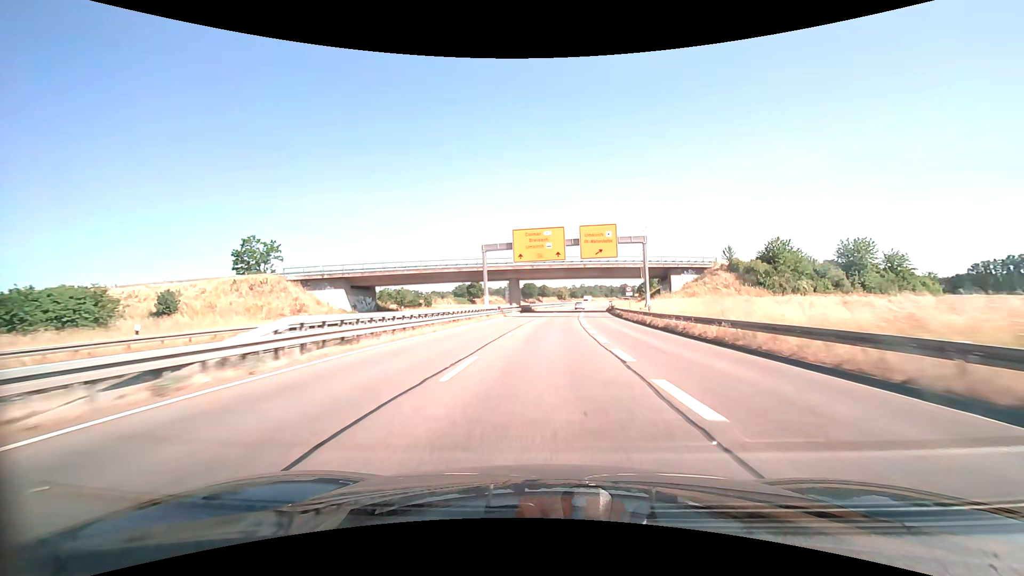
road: trunk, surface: asphalt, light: Day
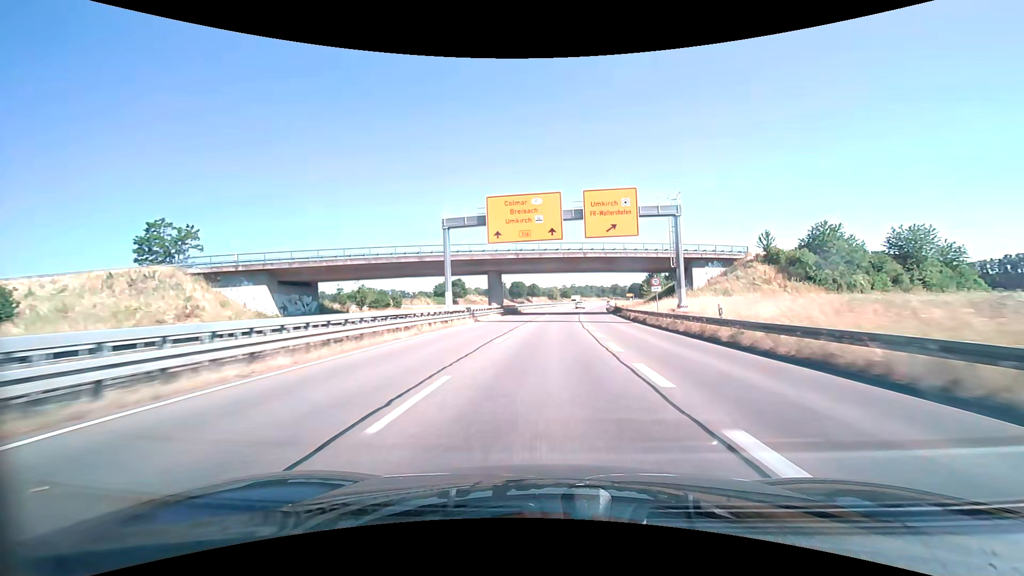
(+0.2, +15.6) m; +1°
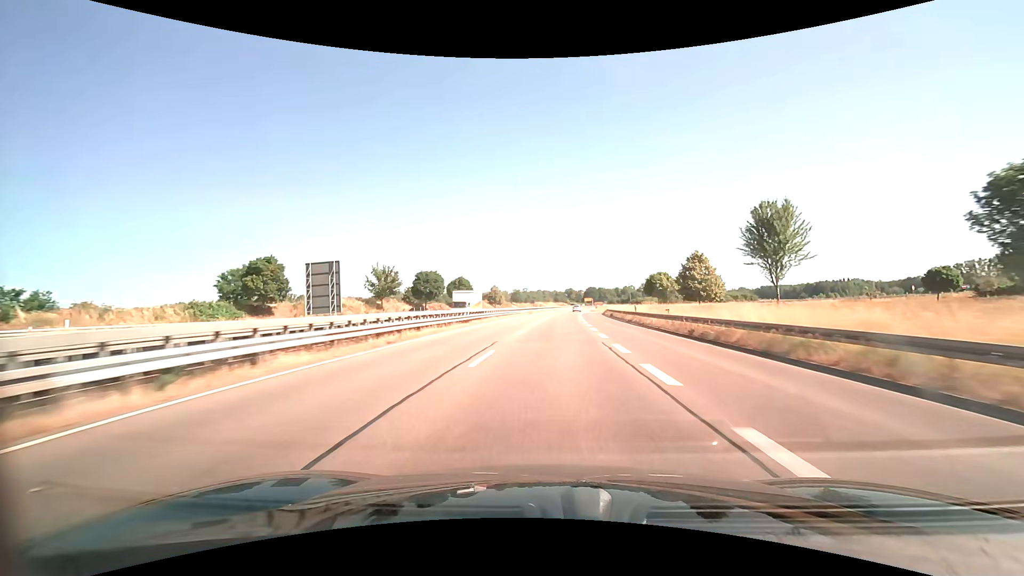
(+3.8, +78.0) m; +5°
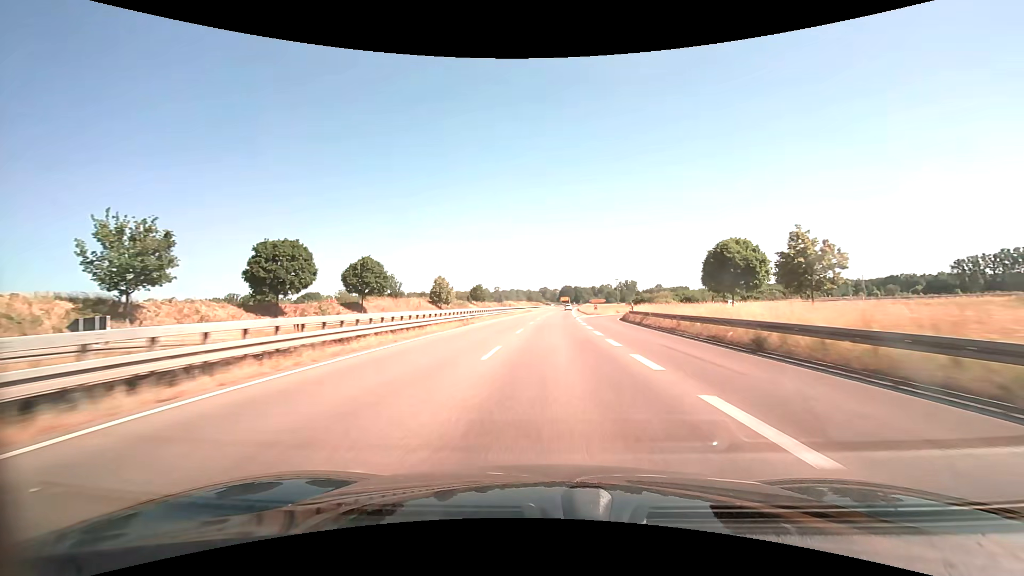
(+1.3, +46.8) m; +3°
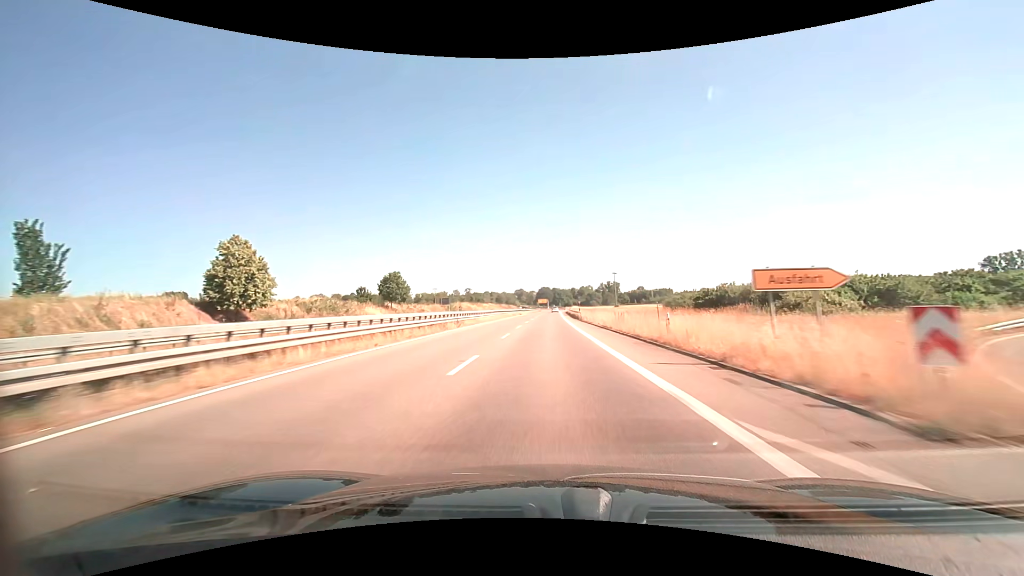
(+1.7, +62.5) m; +3°
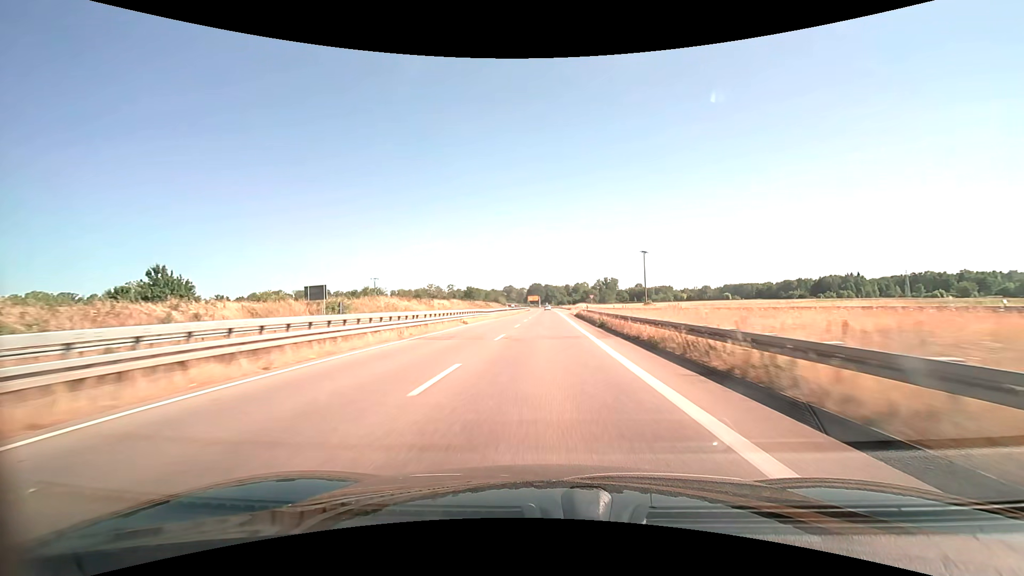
(+0.6, +62.5) m; +1°
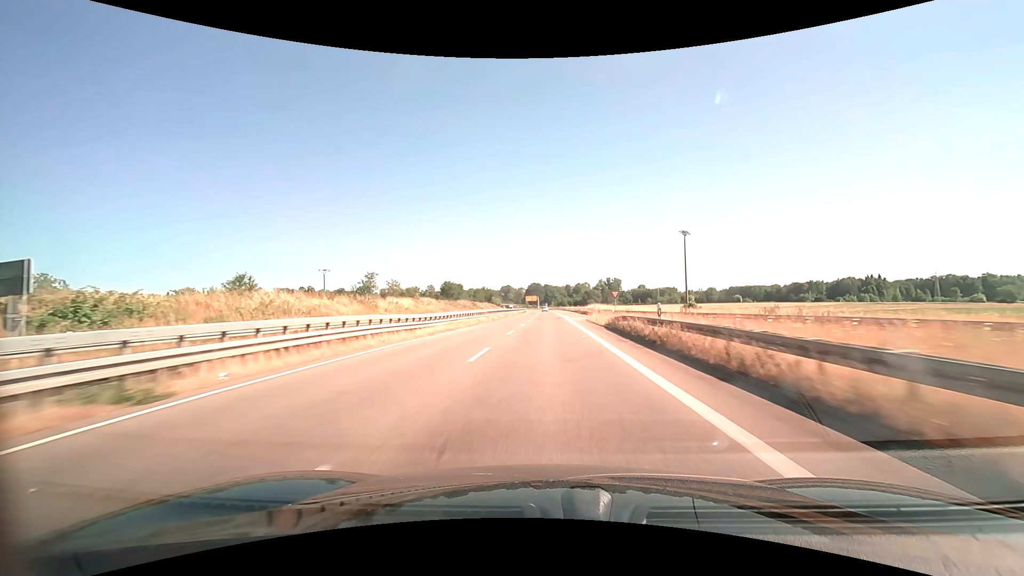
(0.0, +31.3) m; 0°
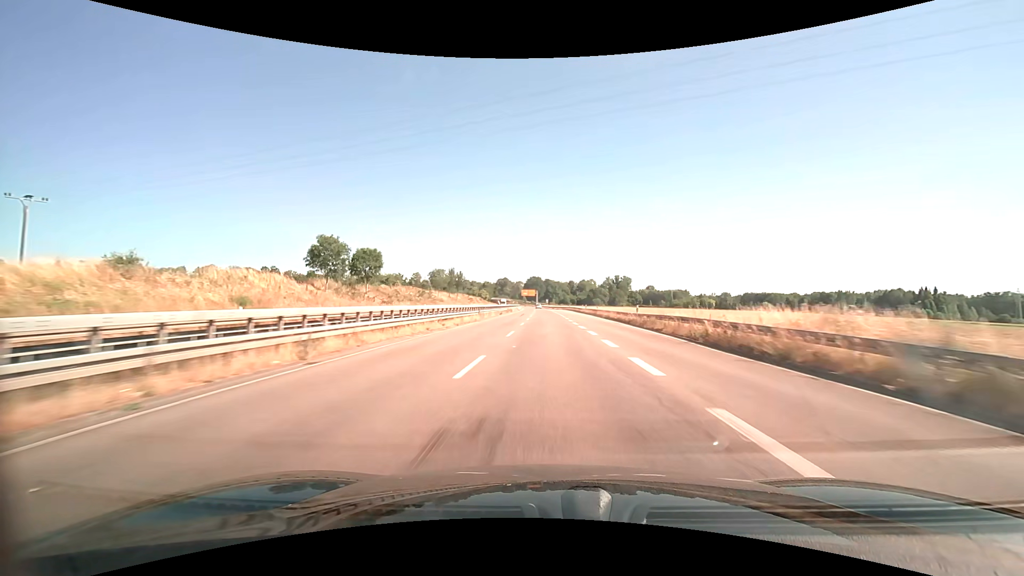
(+0.1, +62.5) m; 0°
